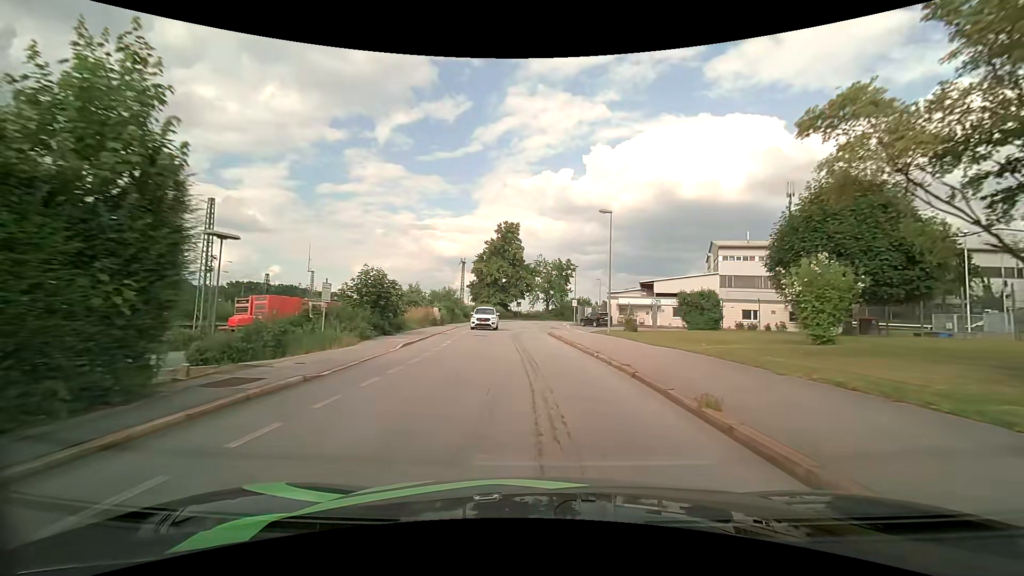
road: residential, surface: asphalt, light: Day
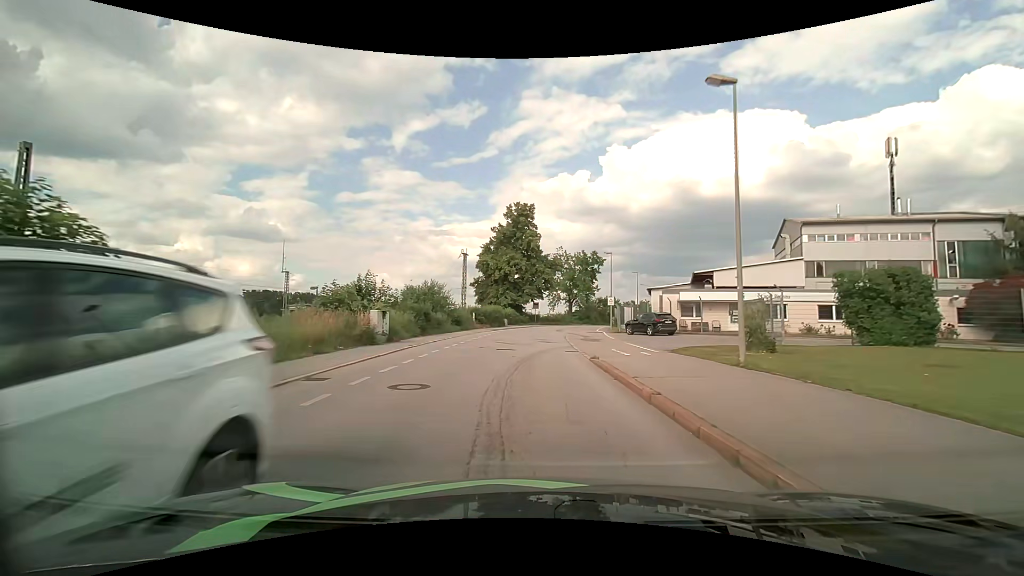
(-0.2, +18.1) m; -2°
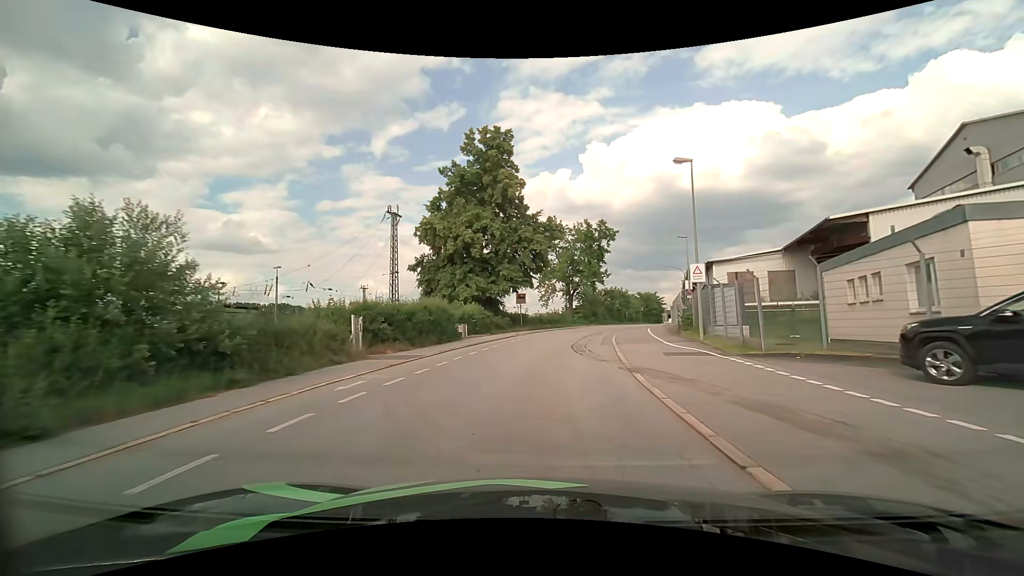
(-0.2, +29.7) m; +1°
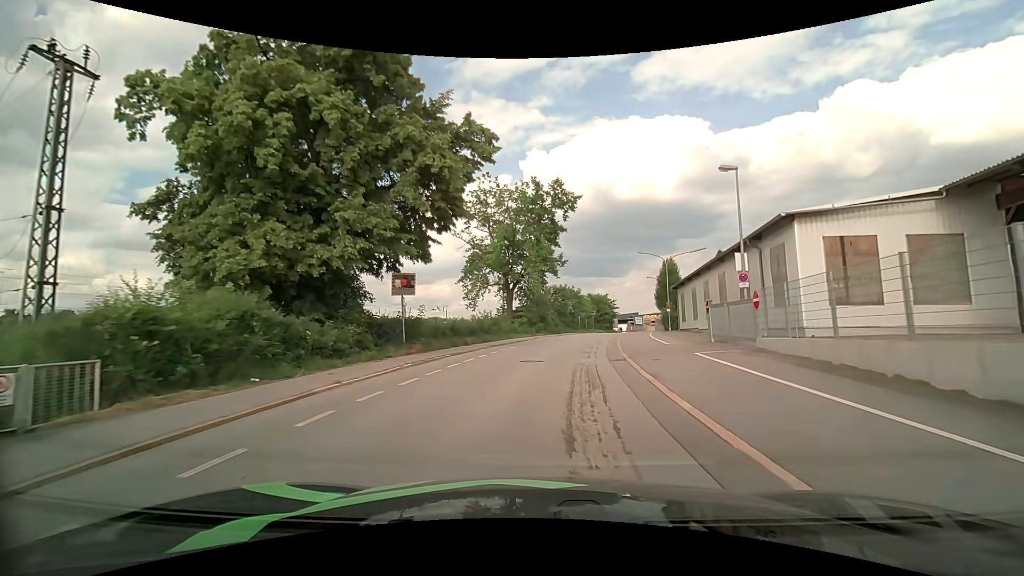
(+1.1, +23.7) m; +6°
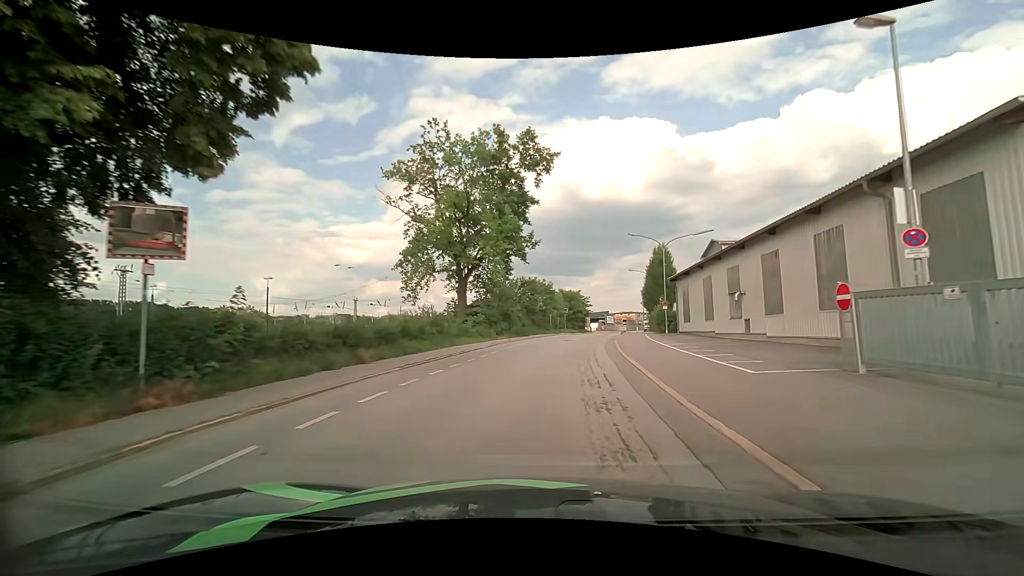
(+0.4, +12.3) m; +4°
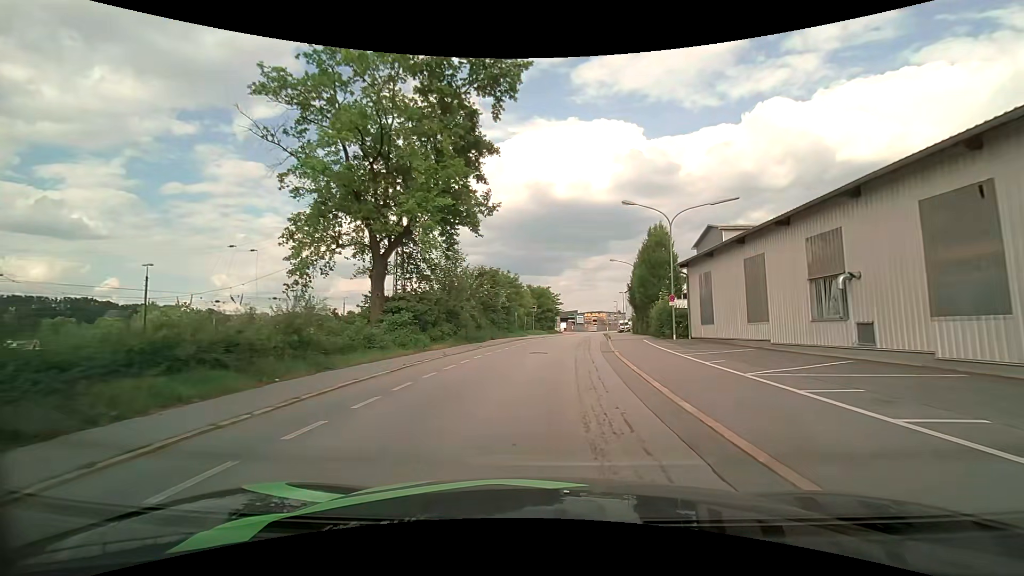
(+0.5, +12.6) m; +4°
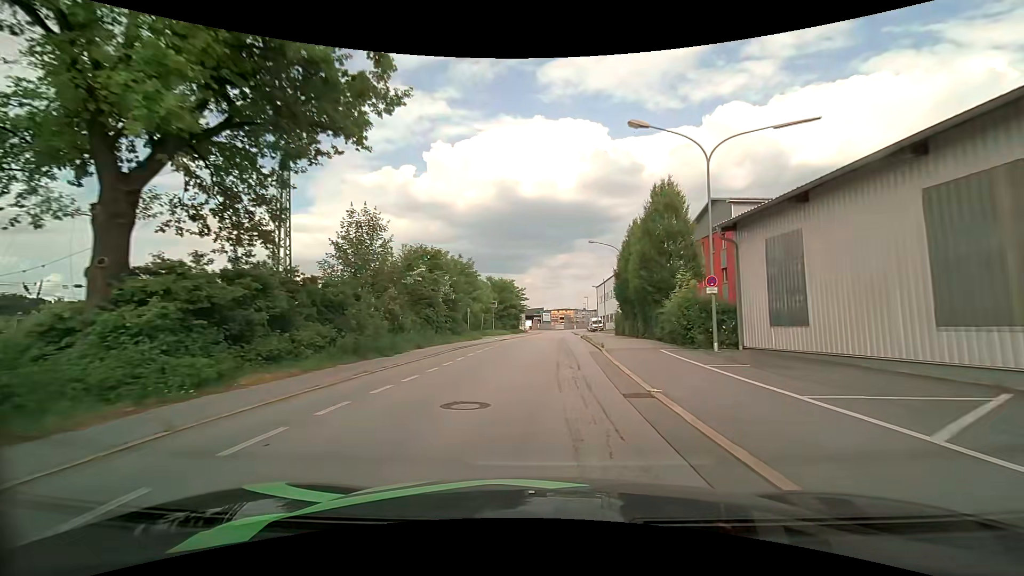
(+0.4, +13.1) m; +4°
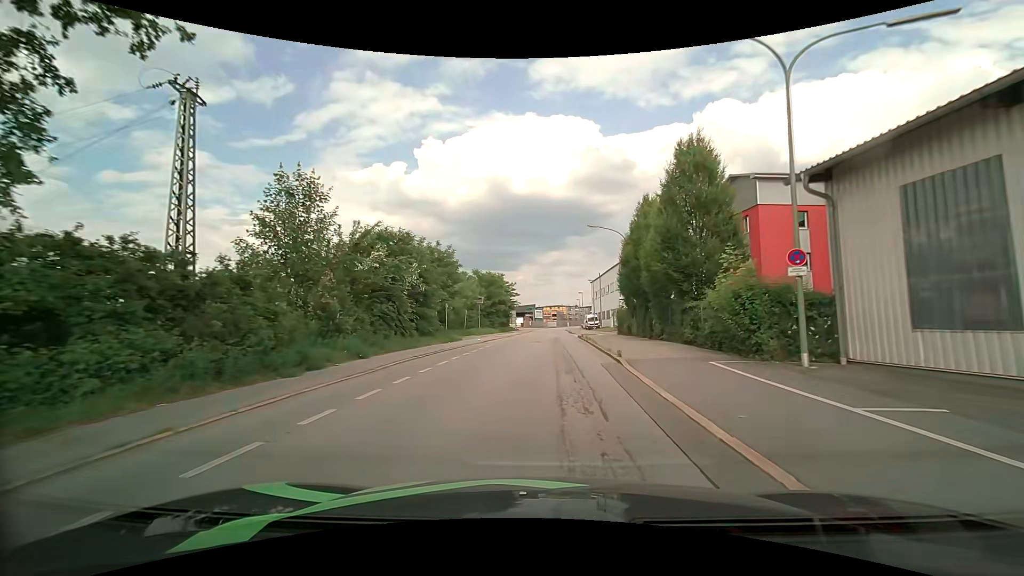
(+0.1, +6.8) m; +1°
(0, +10) (0, +20) (0, +30) (+1, +40) (+1, +50) (+1, +60) (+2, +70) (+2, +80) (+2, +90) (+3, +100) m
